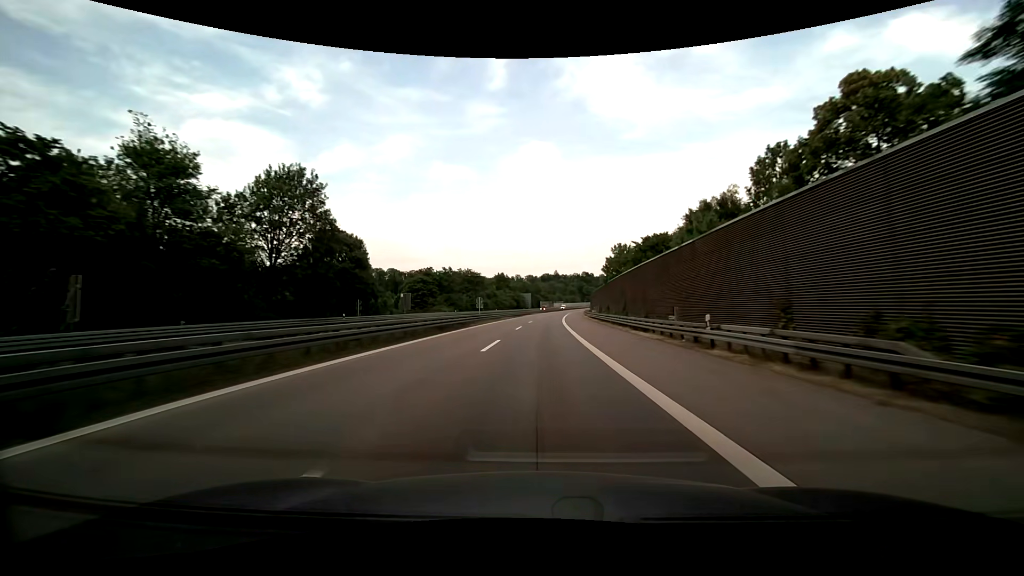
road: motorway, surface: asphalt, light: Day
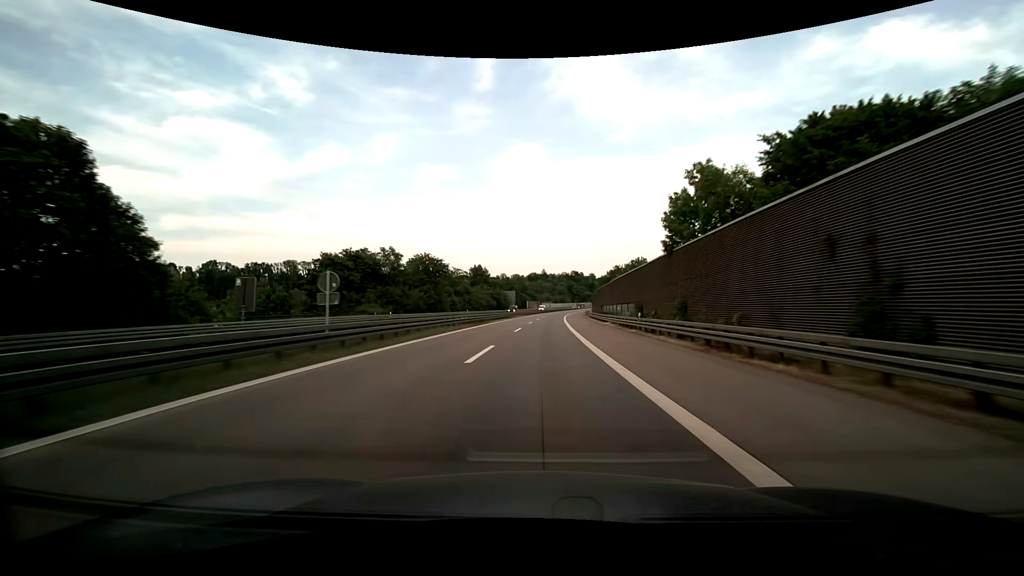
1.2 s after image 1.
(+0.5, +39.7) m; +2°
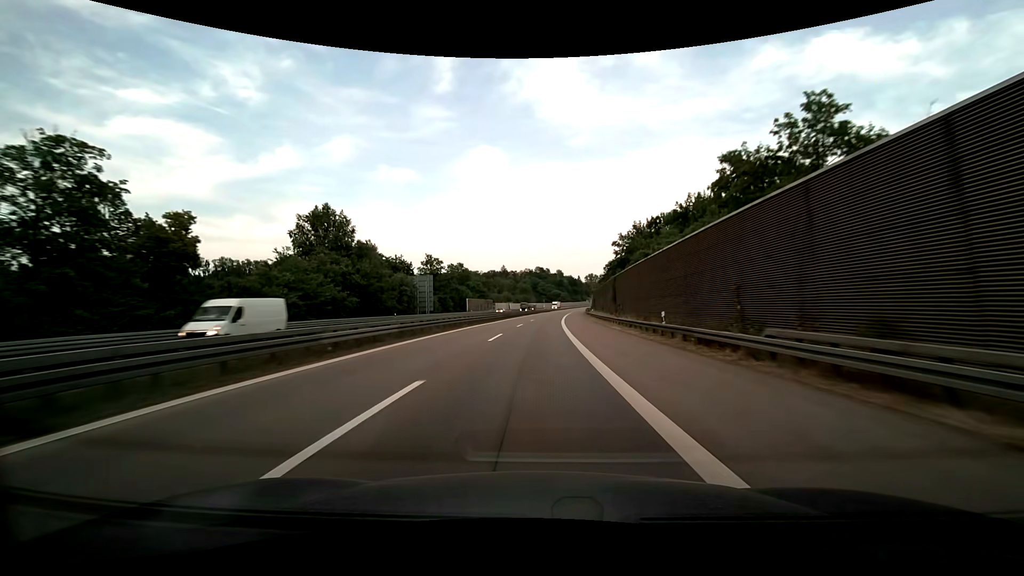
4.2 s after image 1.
(+3.7, +98.9) m; +4°
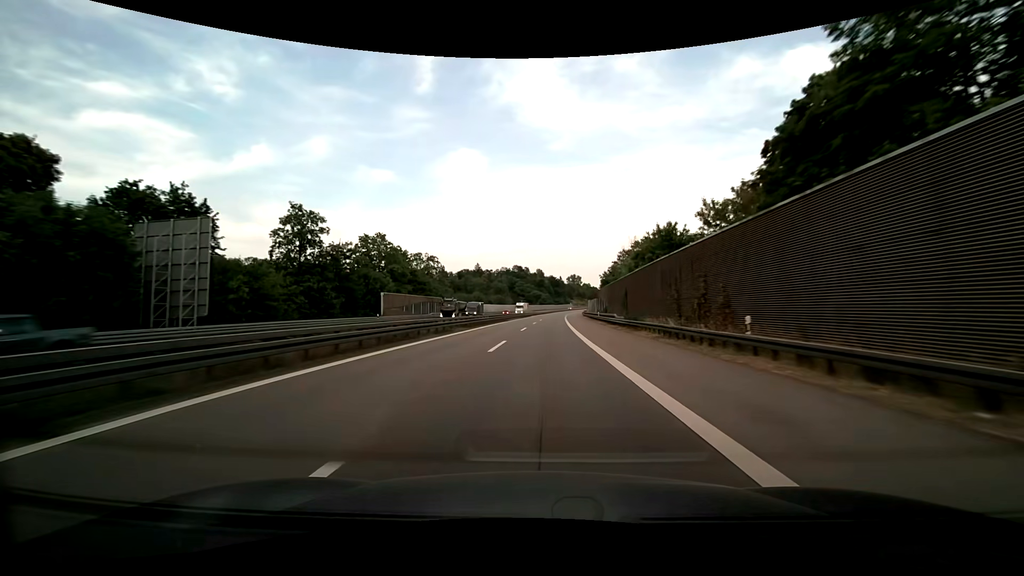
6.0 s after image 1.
(+1.0, +59.2) m; +2°
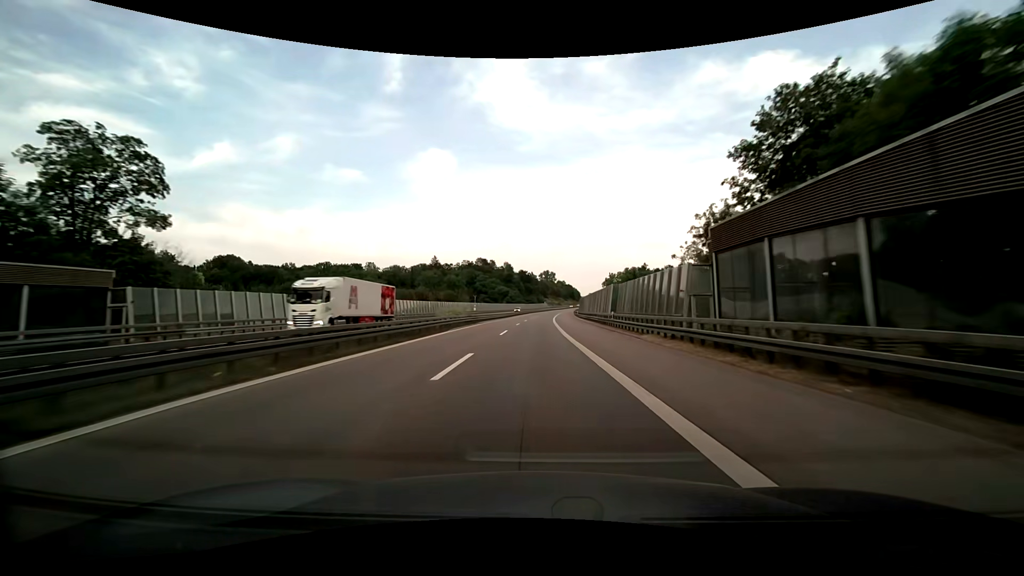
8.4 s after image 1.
(+2.5, +78.8) m; +3°
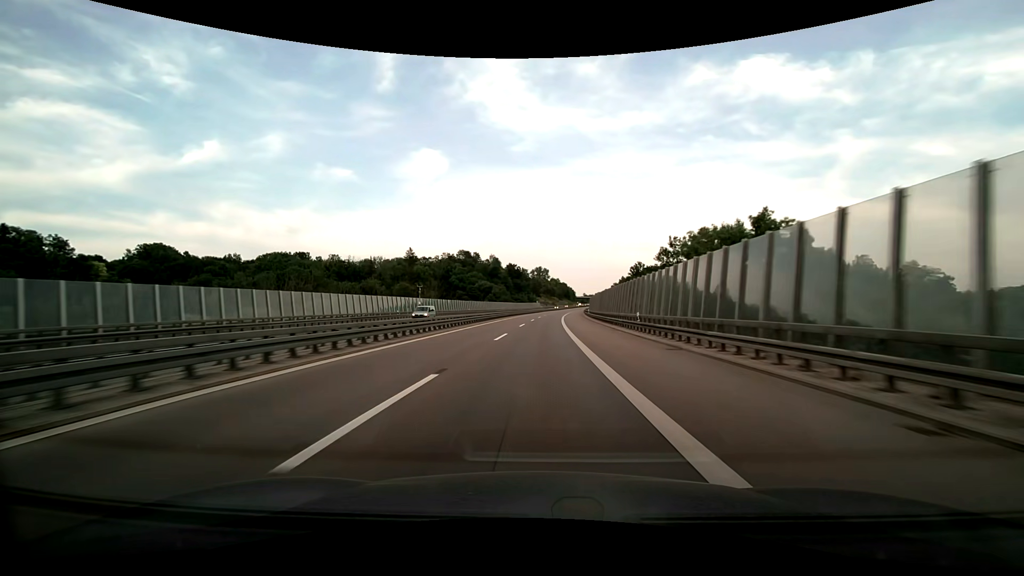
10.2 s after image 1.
(+0.6, +59.2) m; +1°
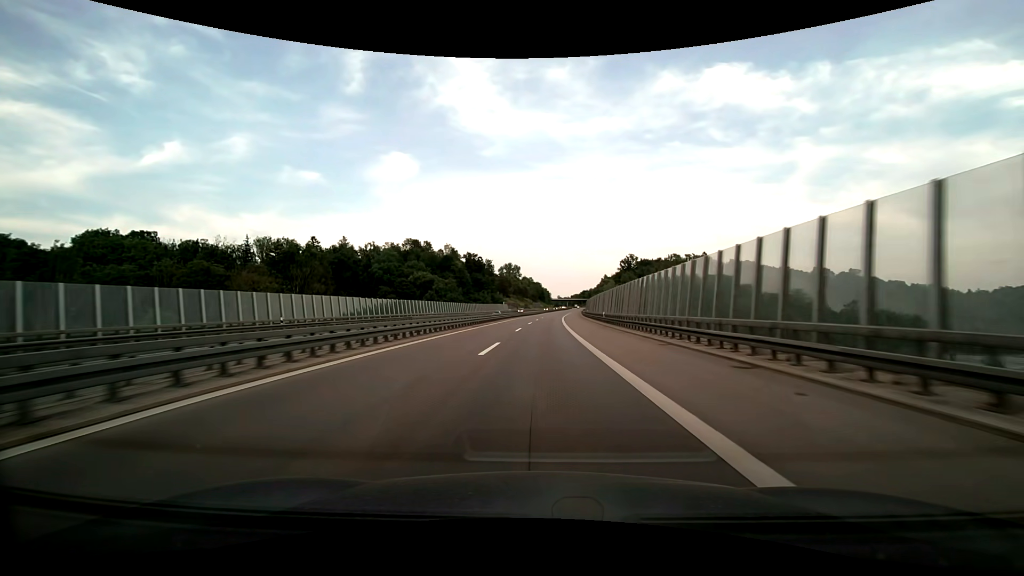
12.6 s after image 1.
(+2.1, +79.2) m; +3°
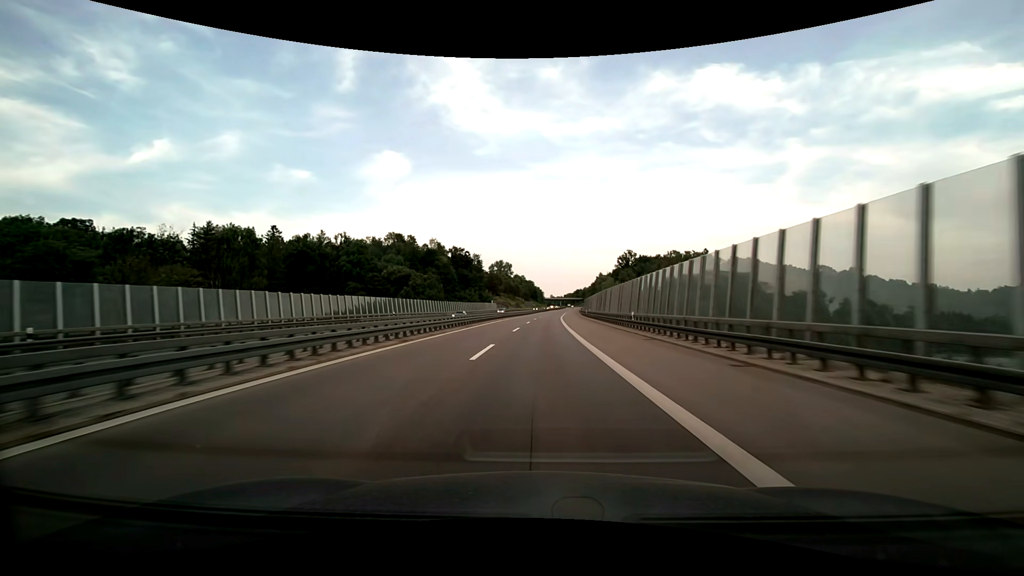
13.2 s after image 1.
(+0.1, +19.8) m; +1°
(0, +10) (0, +20) (0, +30) (+1, +40) (+1, +50) (+1, +60) (+2, +70) (+2, +80) (+3, +90) (+3, +100) m
